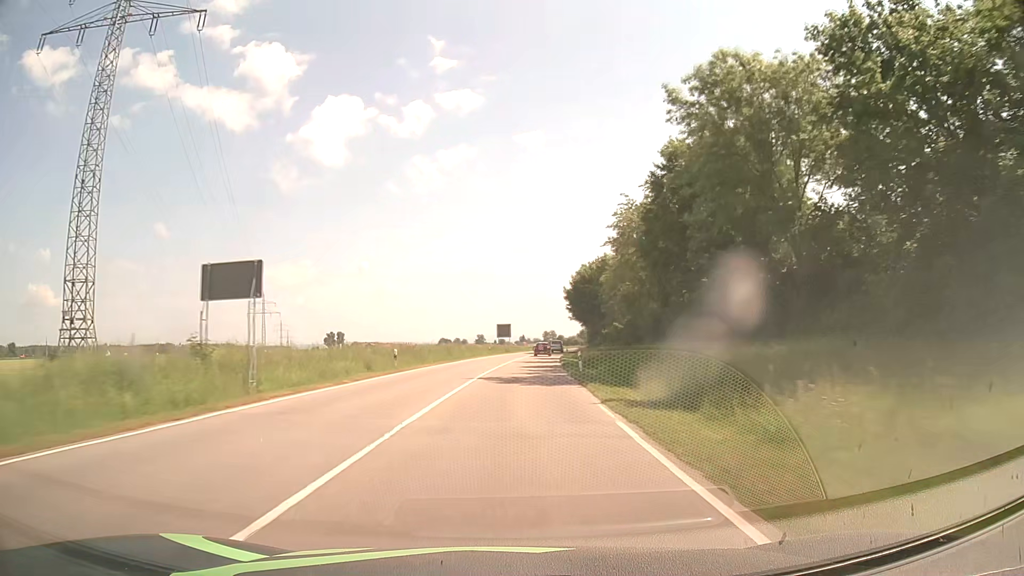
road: secondary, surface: asphalt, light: Day
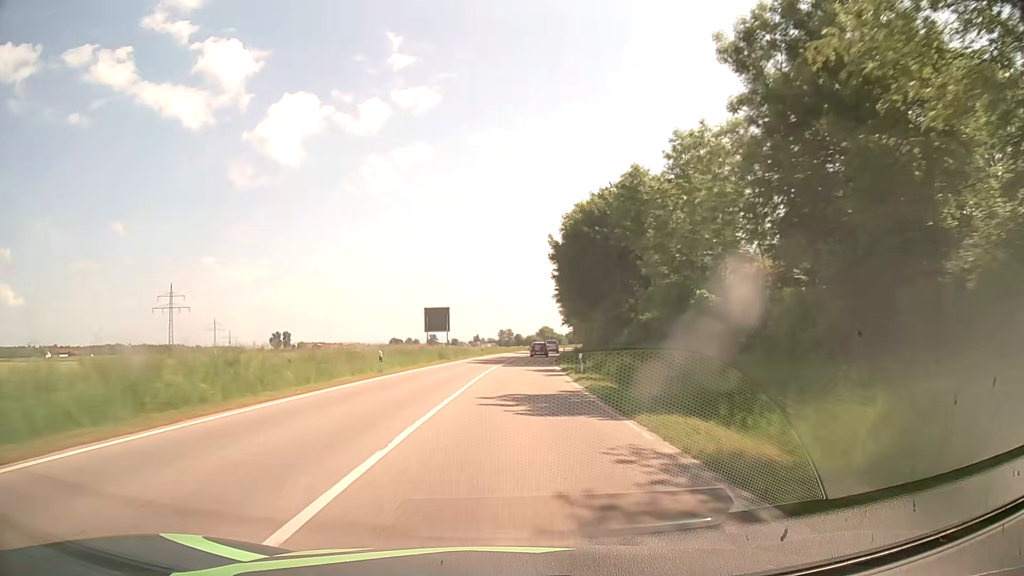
(+1.7, +47.4) m; +3°
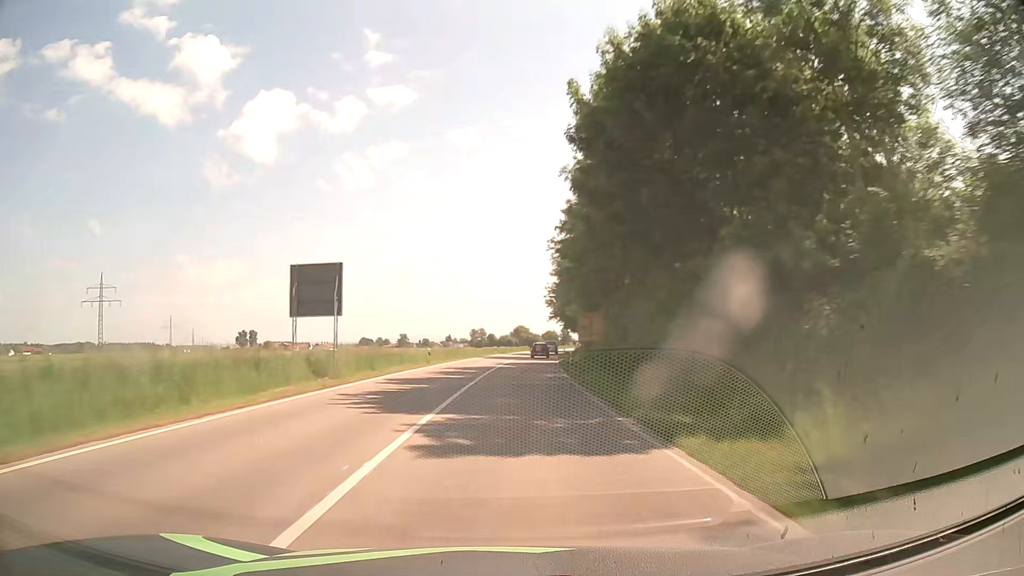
(+0.9, +31.6) m; +3°
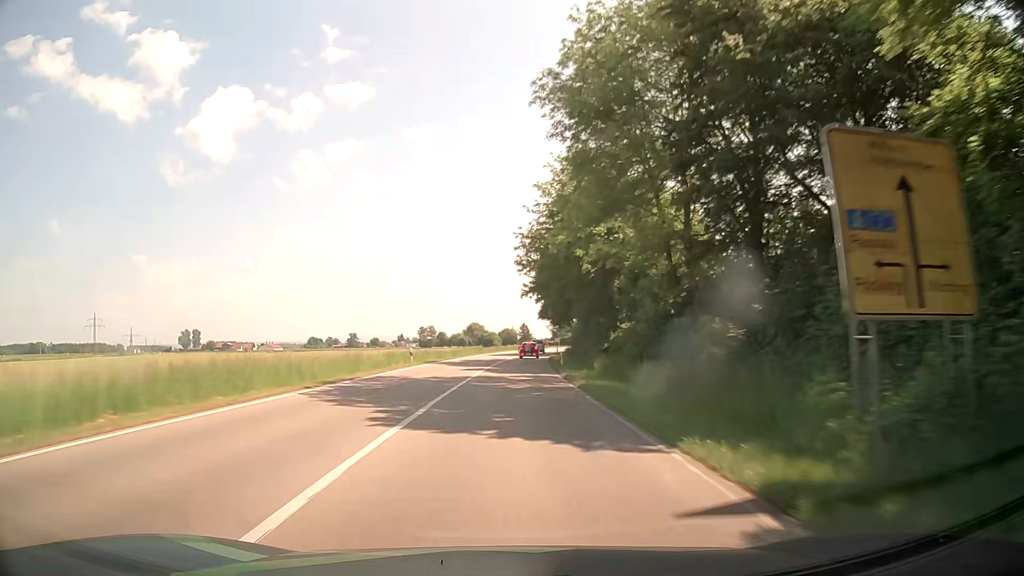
(+1.5, +47.4) m; +3°
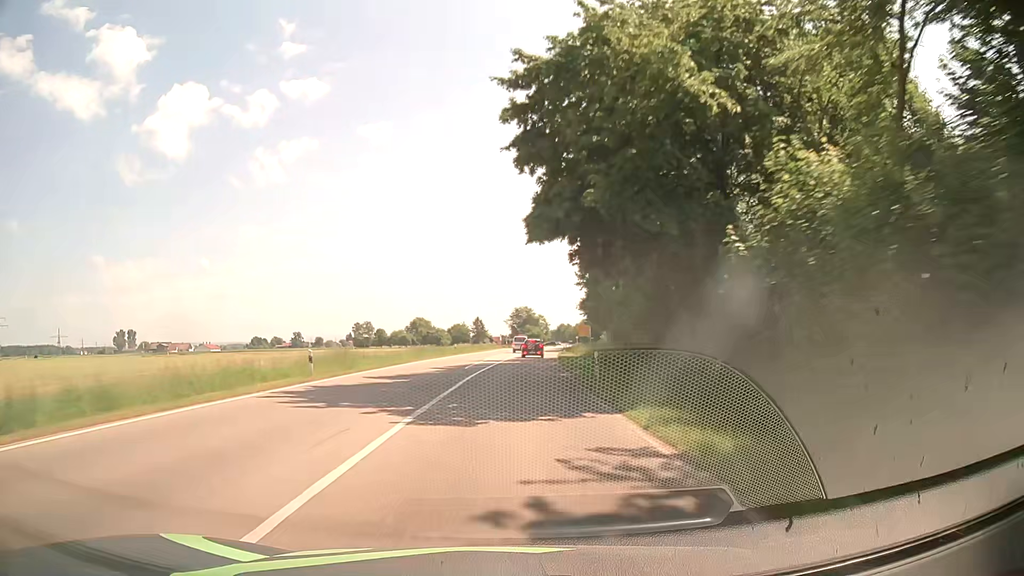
(+2.4, +62.4) m; +4°
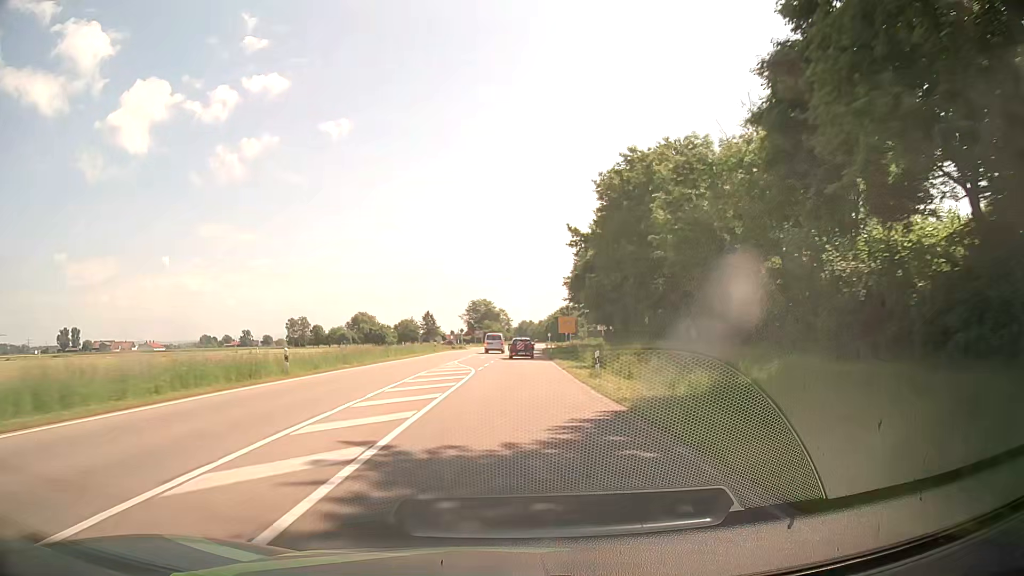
(+1.1, +44.0) m; +3°
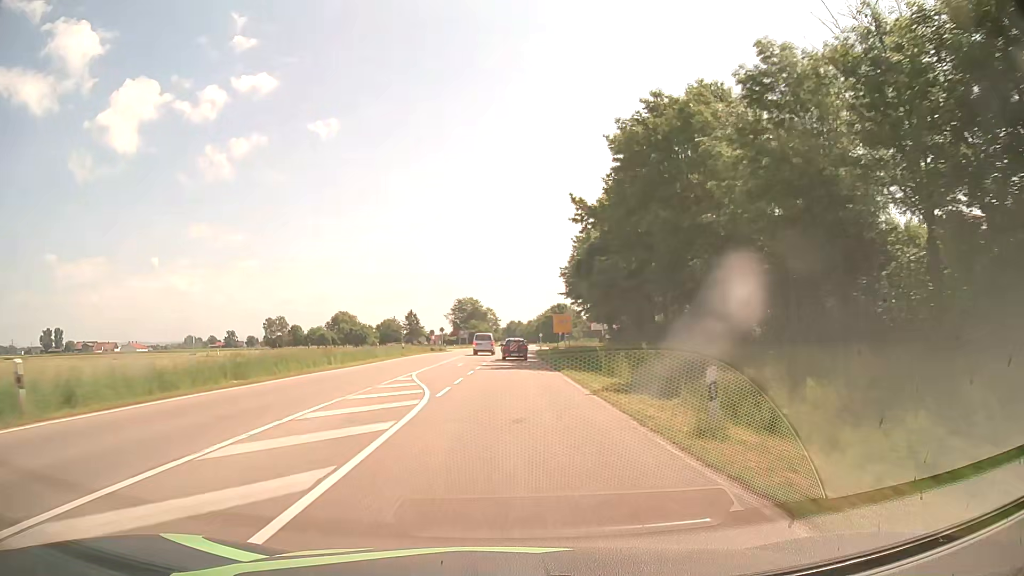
(+0.2, +14.1) m; +1°
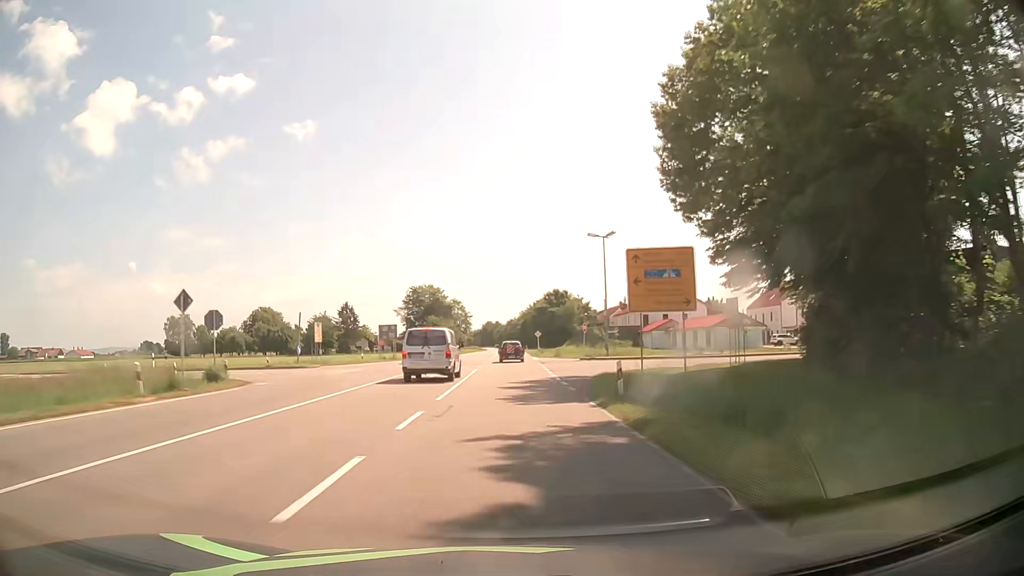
(+1.3, +70.1) m; +2°
(0, +10) (0, +20) (0, +30) (+1, +40) (+1, +50) (+1, +60) (+1, +70) (+1, +80) (+1, +90) (+1, +100) m
